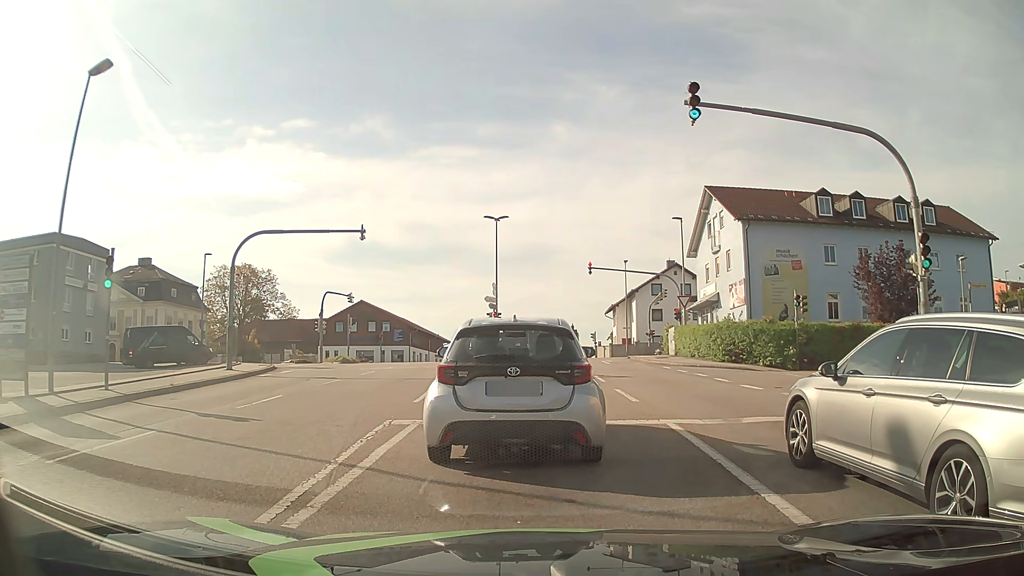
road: tertiary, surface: asphalt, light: Day
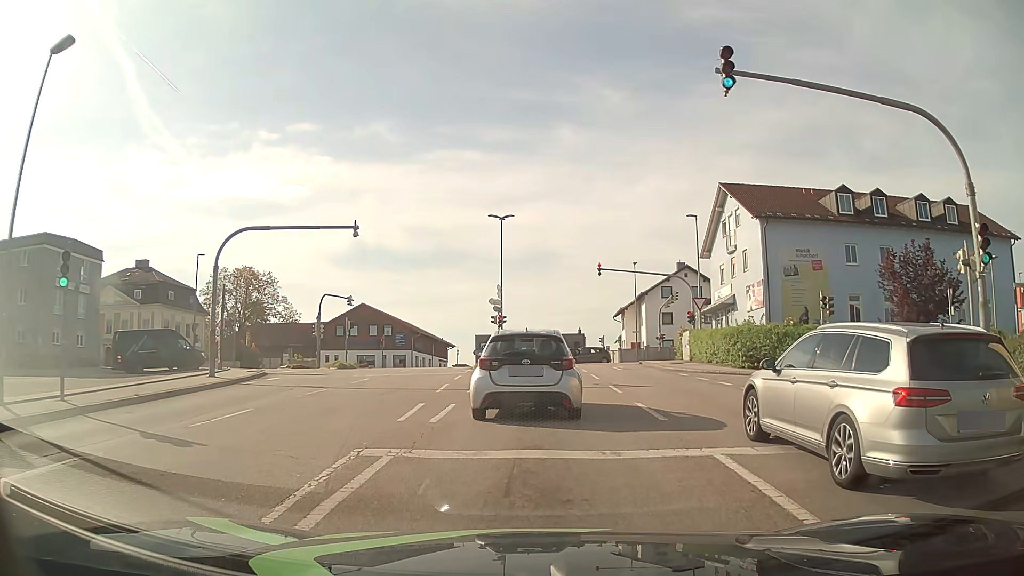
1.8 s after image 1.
(0.0, +2.4) m; 0°
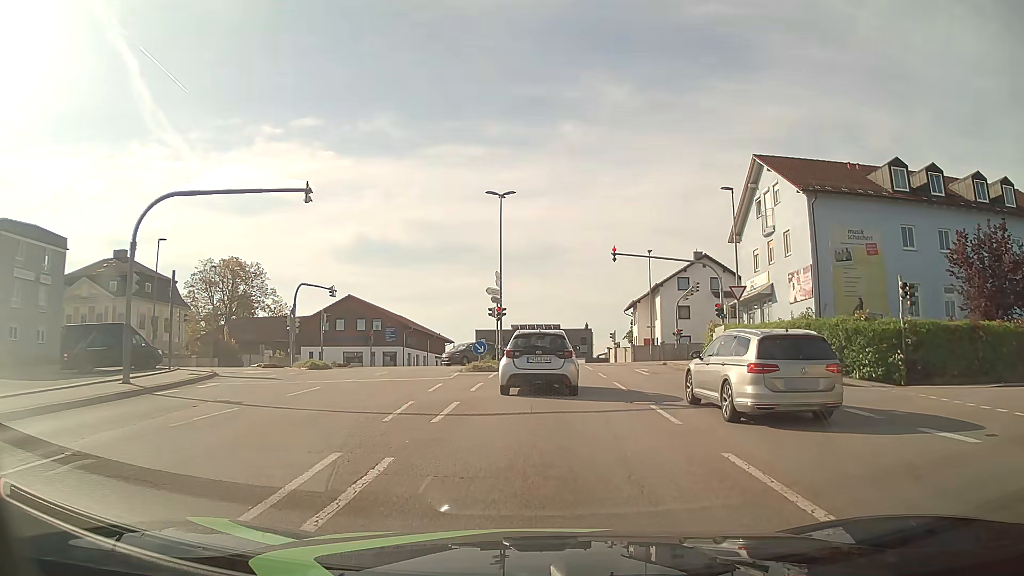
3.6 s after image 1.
(-0.1, +6.6) m; -2°
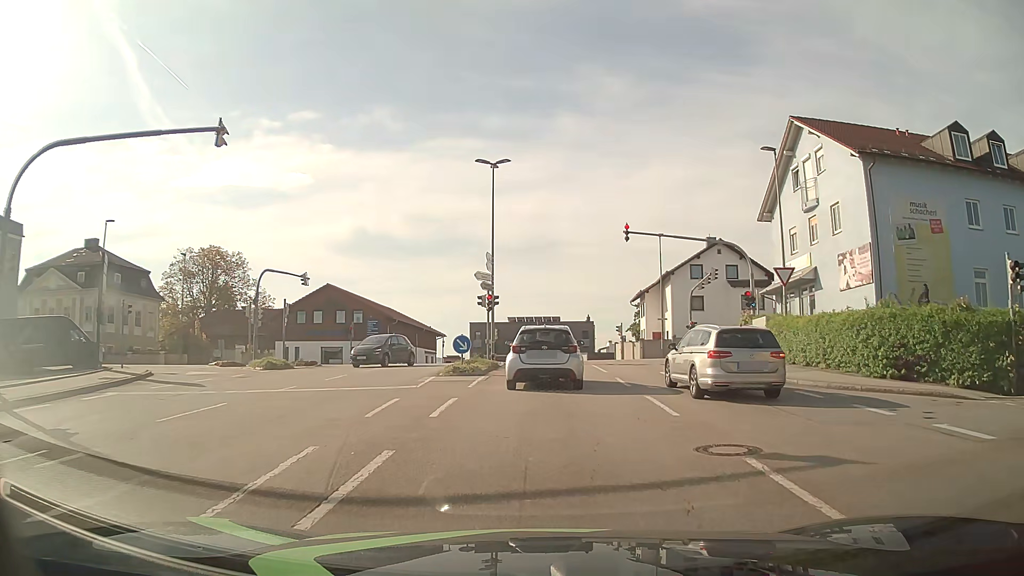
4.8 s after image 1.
(+0.1, +6.2) m; +1°
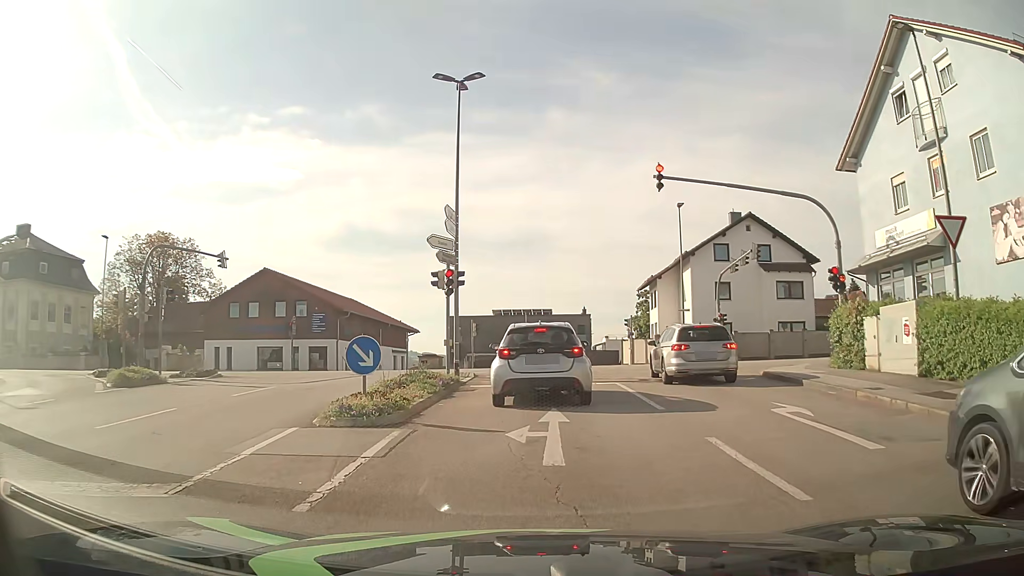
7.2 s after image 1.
(+0.2, +11.2) m; +1°
(0, +10) (0, +20) (-1, +30) (-8, +37) (-17, +40) (-27, +40) (-37, +40) (-47, +39) (-57, +39) (-67, +38) m
